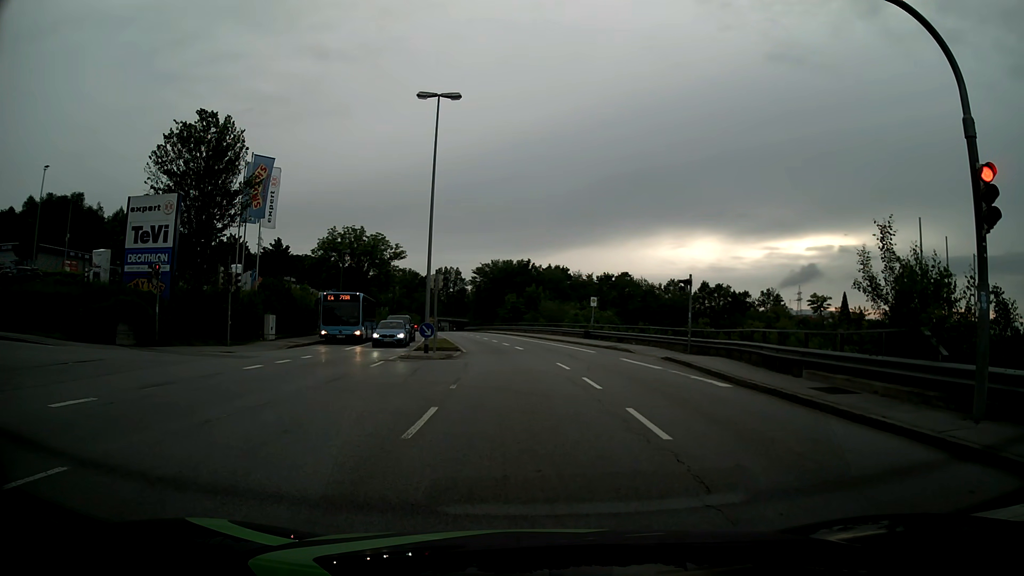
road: tertiary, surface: asphalt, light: Day
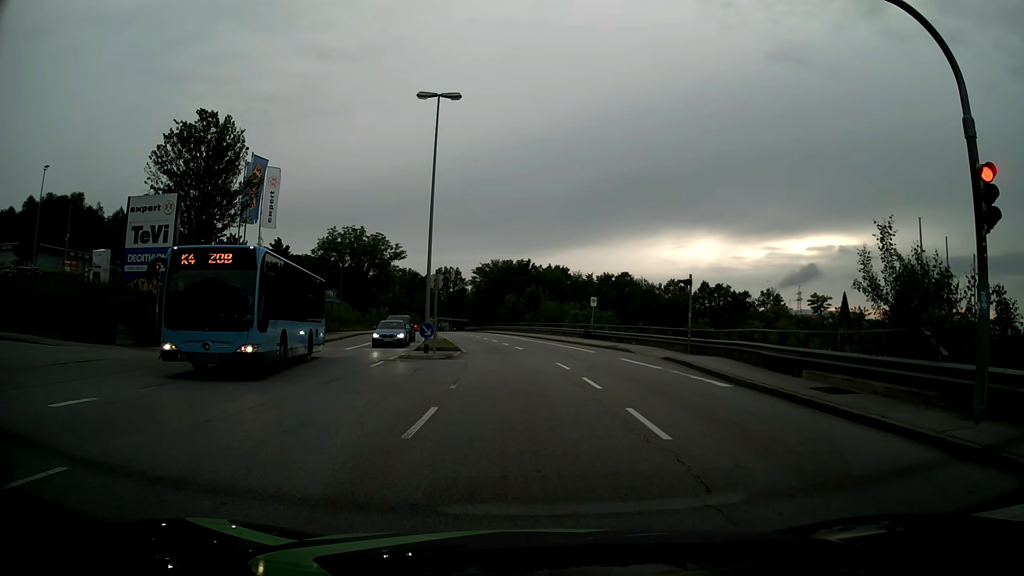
(0.0, 0.0) m; 0°
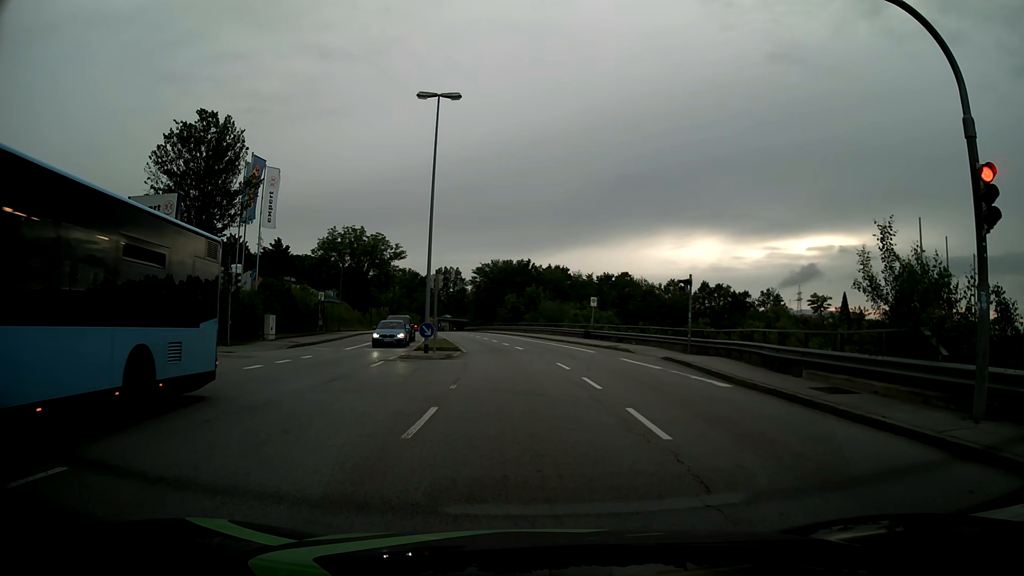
(0.0, 0.0) m; 0°
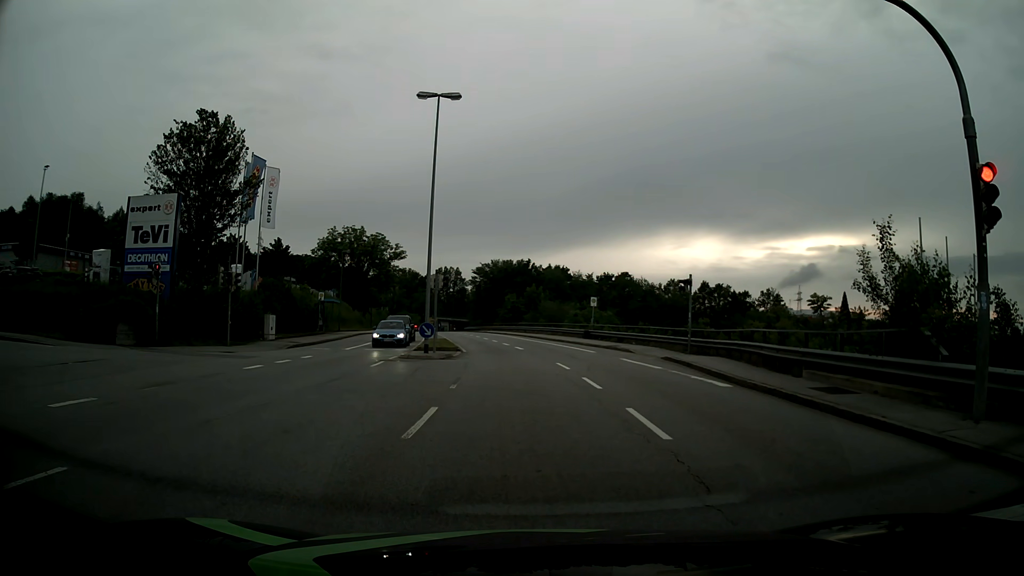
(0.0, 0.0) m; 0°
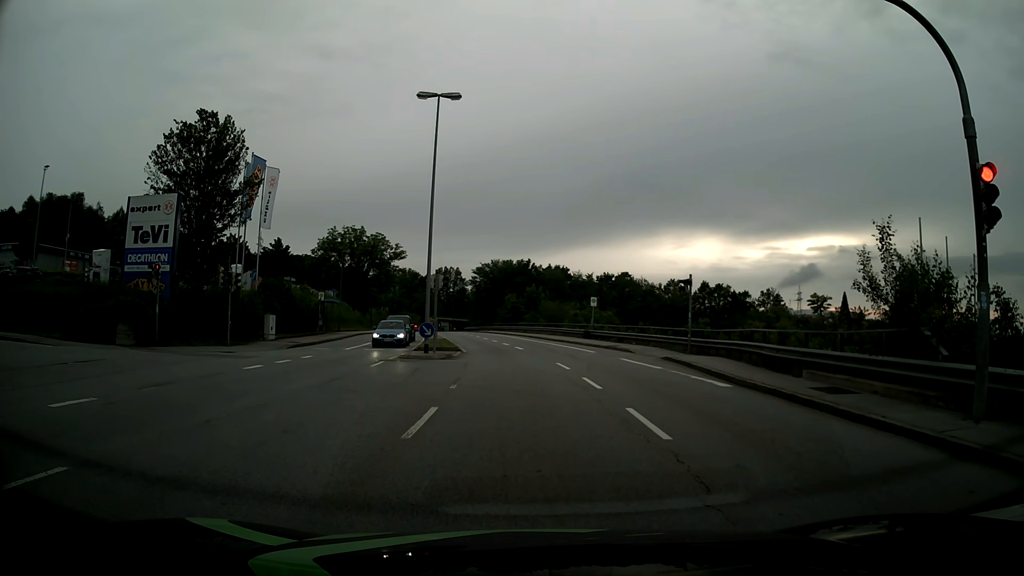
(0.0, 0.0) m; 0°
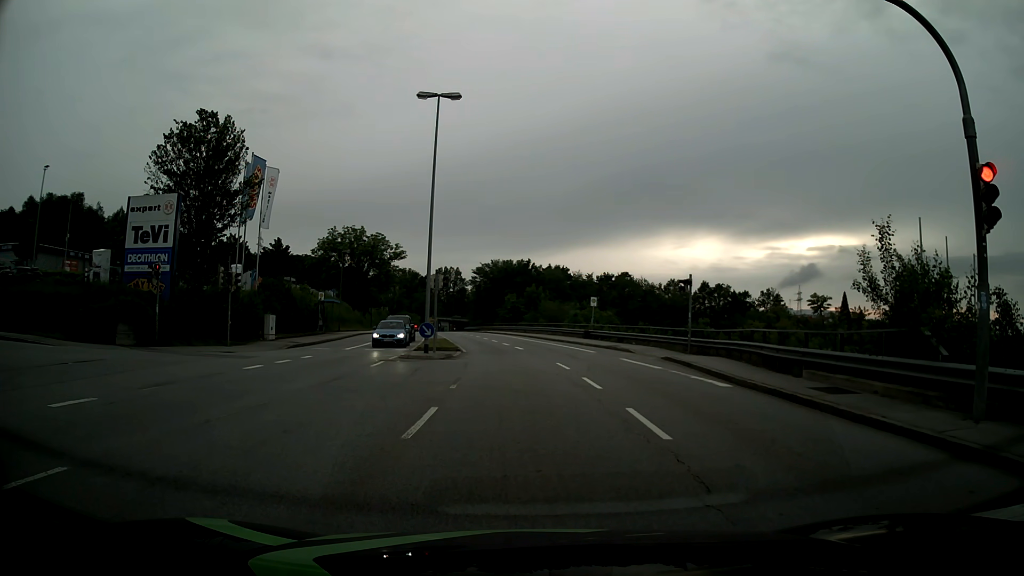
(0.0, 0.0) m; 0°
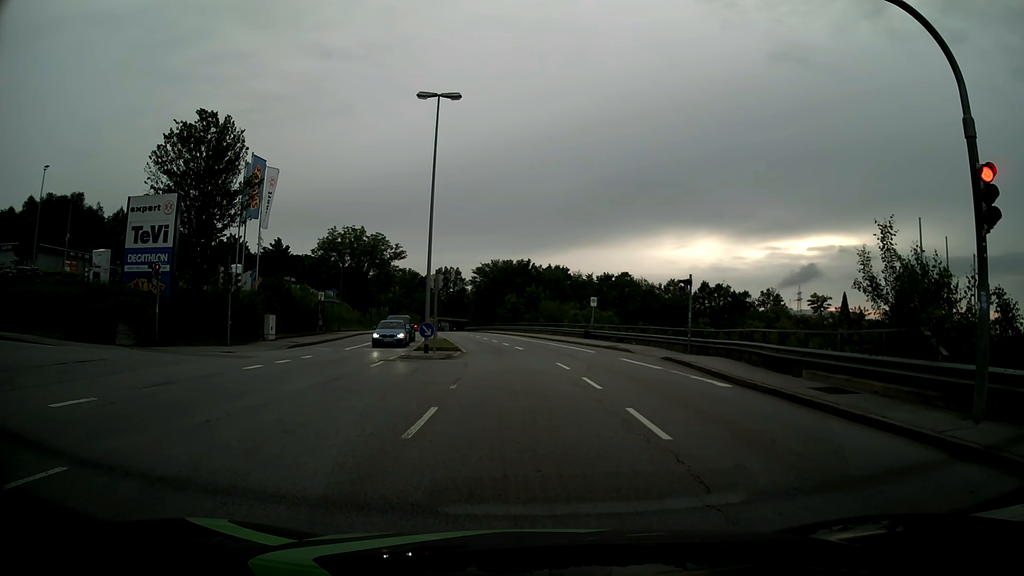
(0.0, 0.0) m; 0°
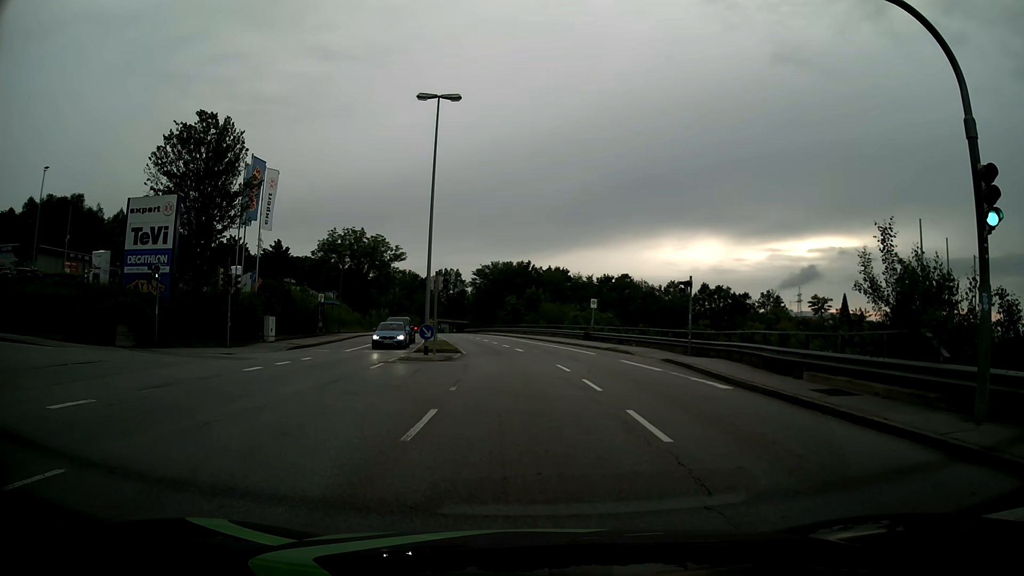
(0.0, 0.0) m; 0°
